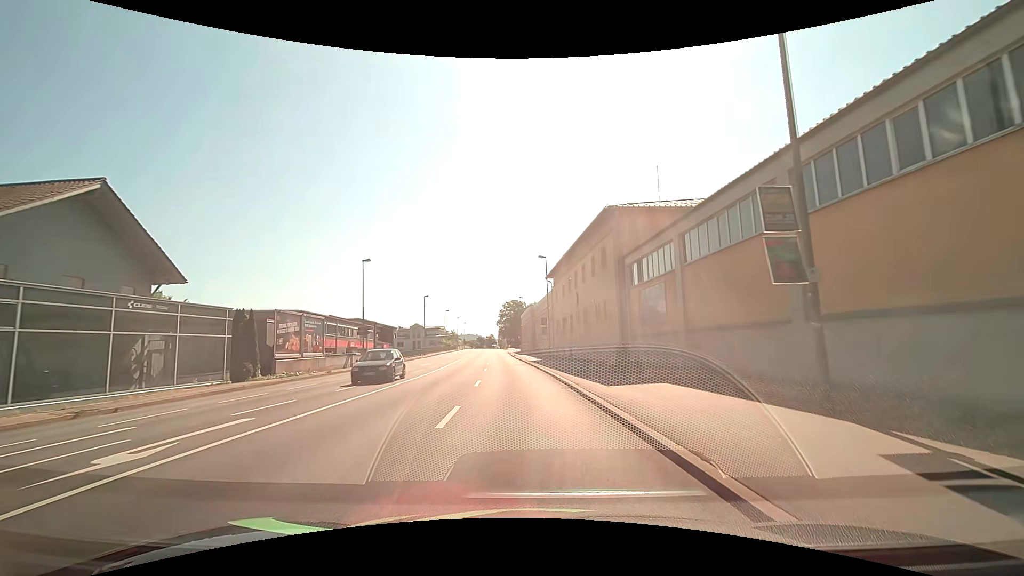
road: primary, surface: asphalt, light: Day
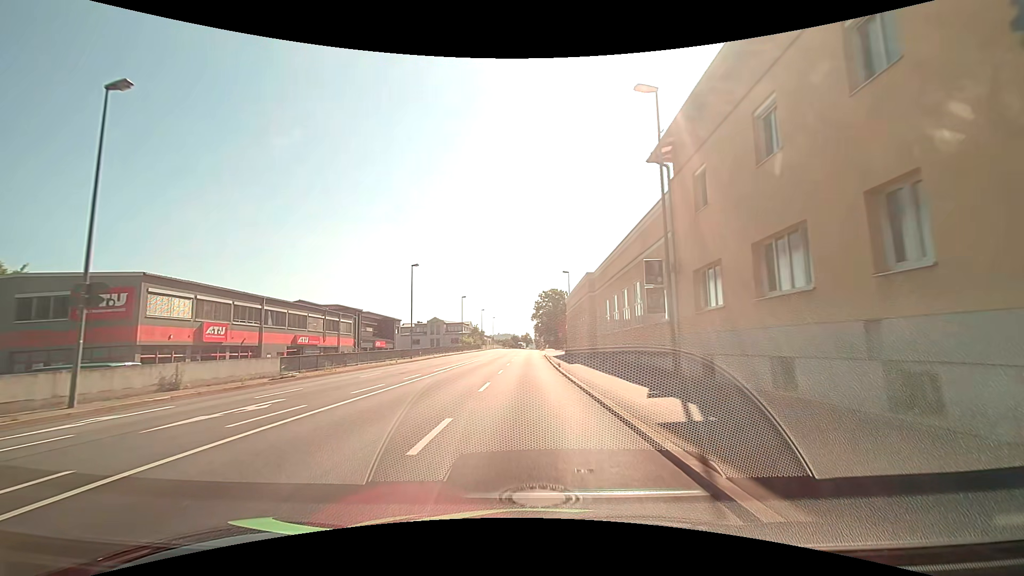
(-1.3, +33.5) m; -4°
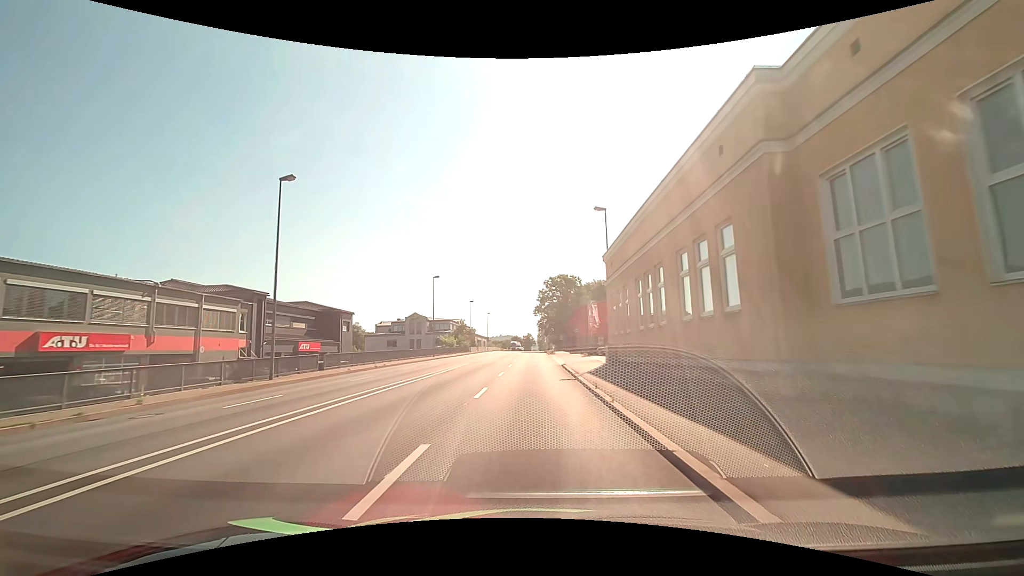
(-0.2, +29.5) m; 0°
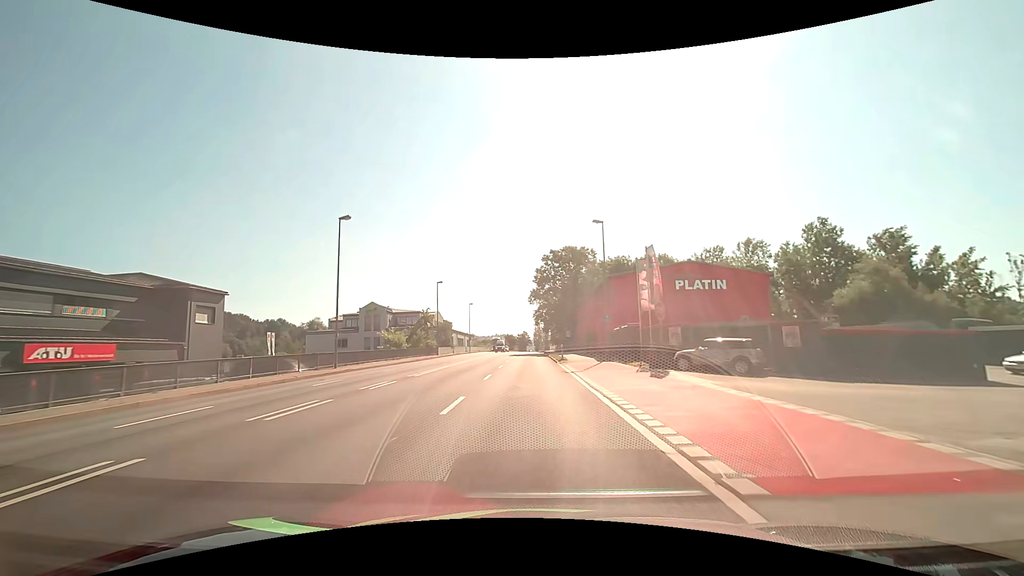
(+0.1, +30.3) m; 0°
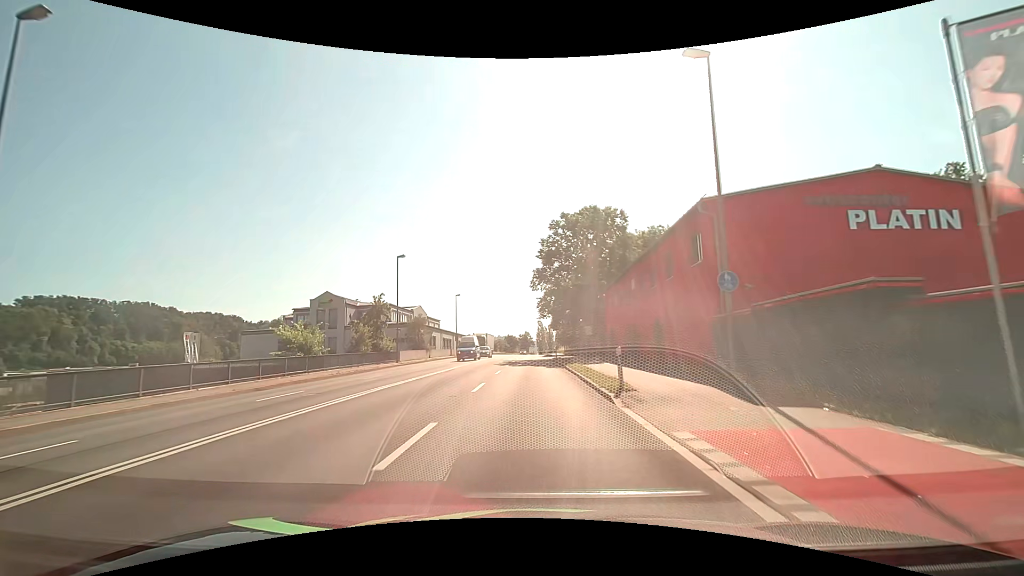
(-0.2, +22.1) m; -1°
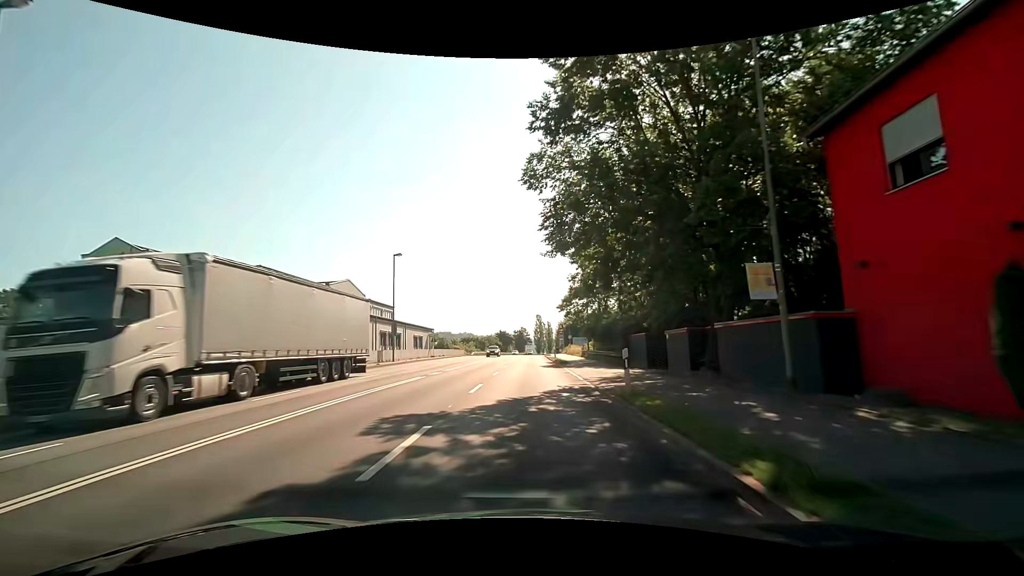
(+0.1, +36.6) m; 0°
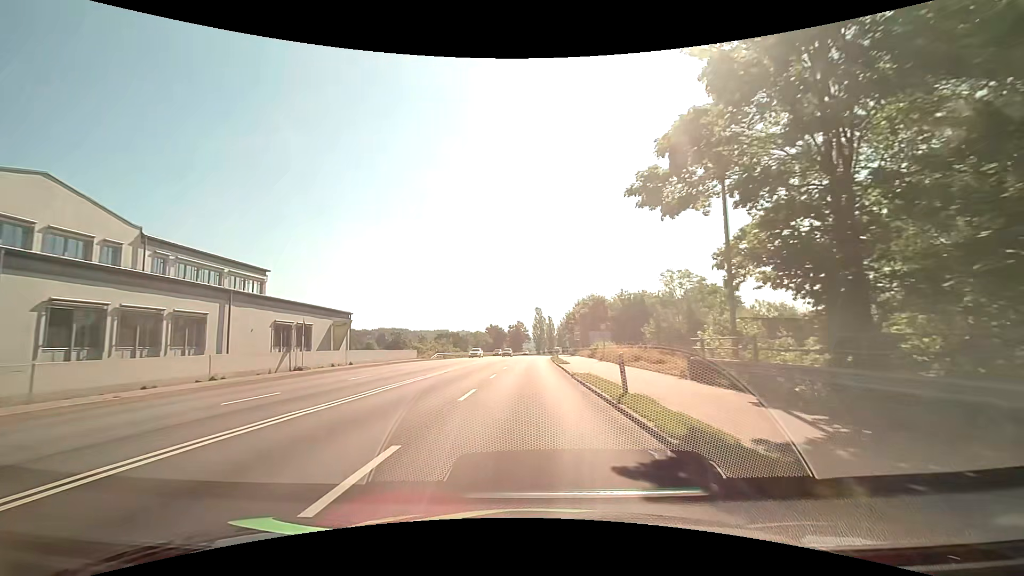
(0.0, +37.7) m; 0°
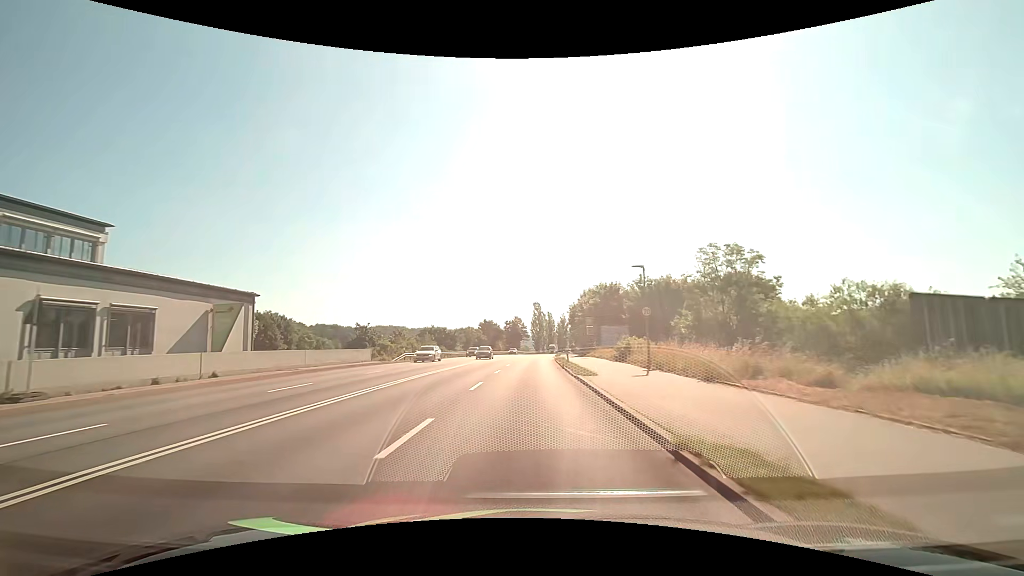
(-0.1, +15.7) m; 0°
(0, +10) (0, +20) (0, +30) (0, +40) (+1, +50) (+1, +60) (+1, +70) (+2, +80) (+2, +90) (+3, +100) m
